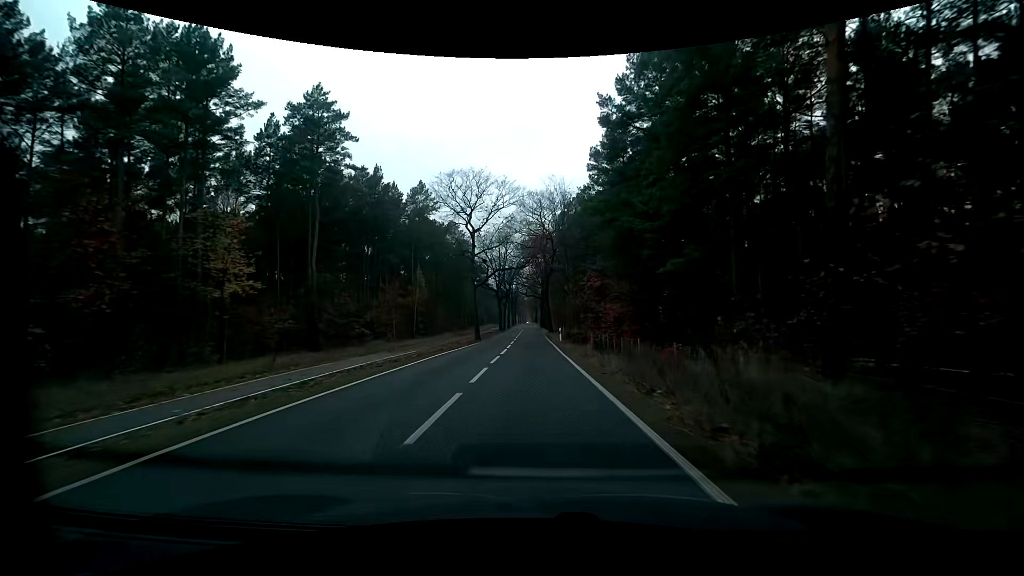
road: tertiary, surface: asphalt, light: Day
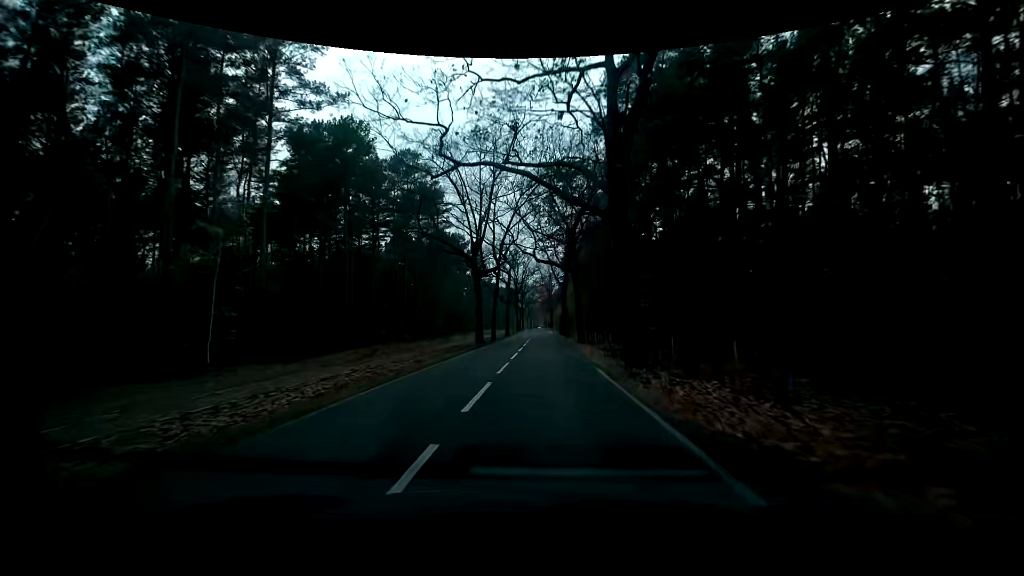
(-0.7, +46.1) m; -2°
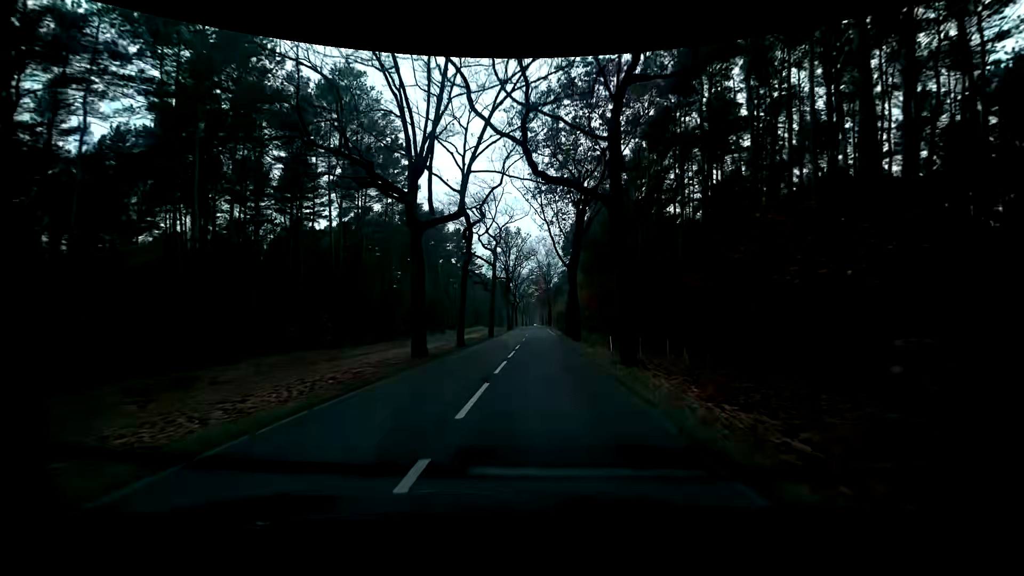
(+0.2, +18.8) m; +2°
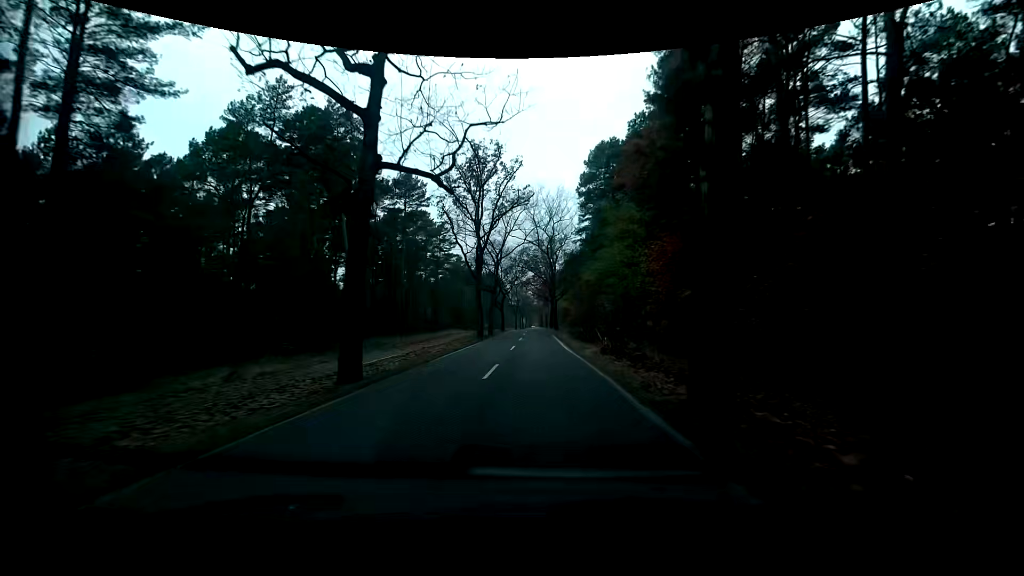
(-0.7, +37.3) m; -1°
(0, +10) (0, +20) (0, +30) (0, +40) (0, +50) (0, +60) (0, +70) (0, +80) (0, +90) (0, +100) m
